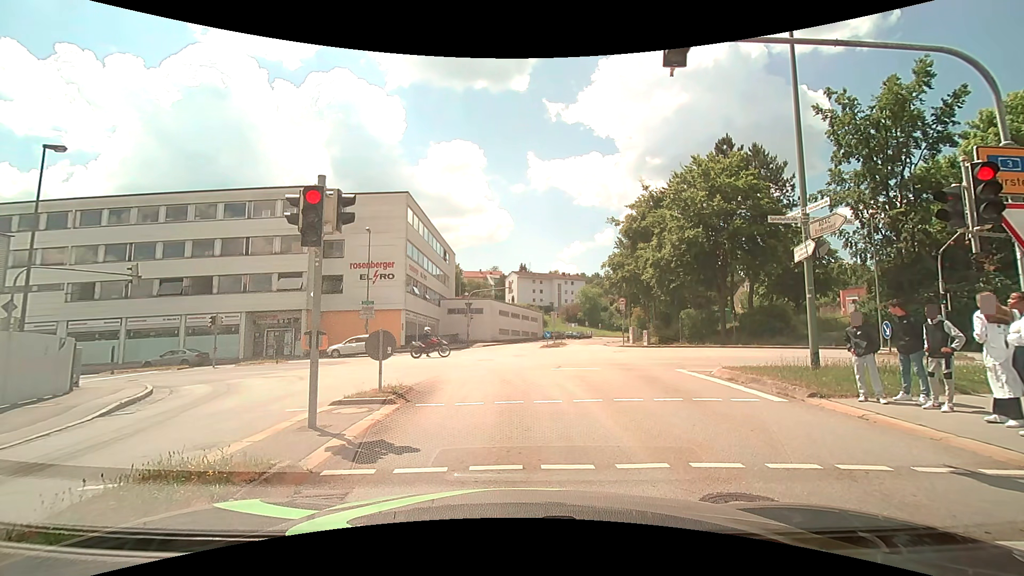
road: tertiary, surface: asphalt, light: Day
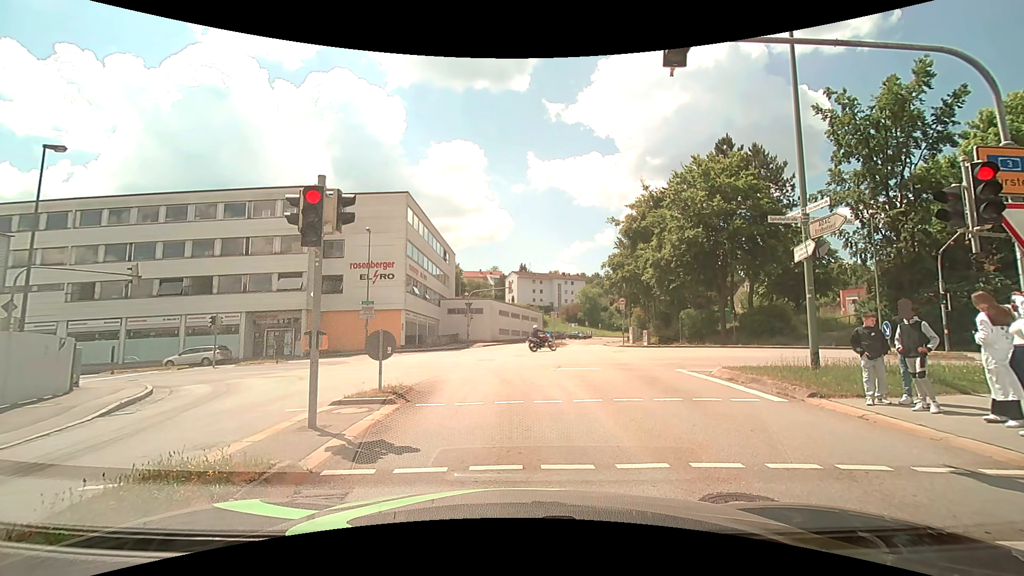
(0.0, 0.0) m; 0°
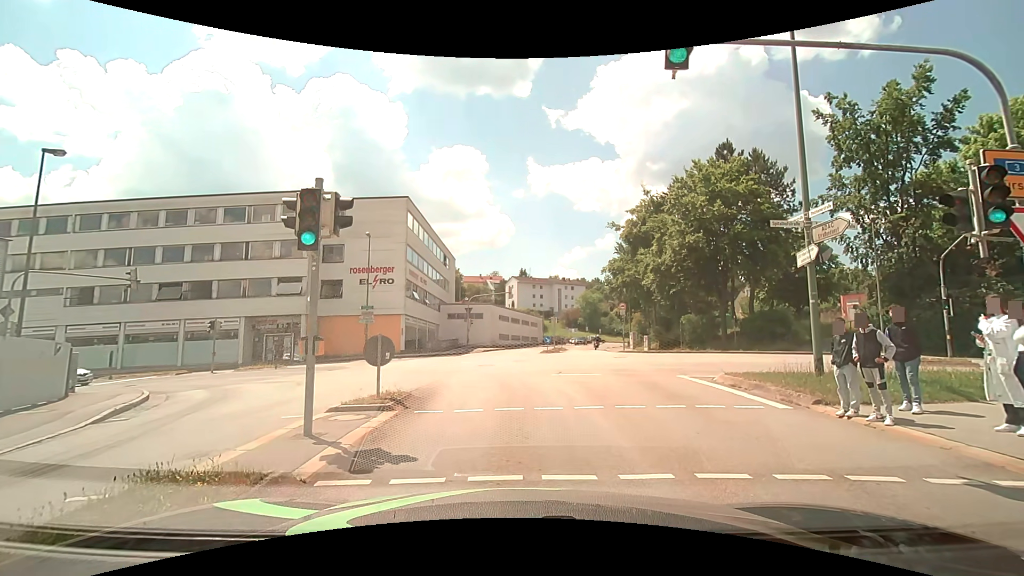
(0.0, +0.2) m; 0°
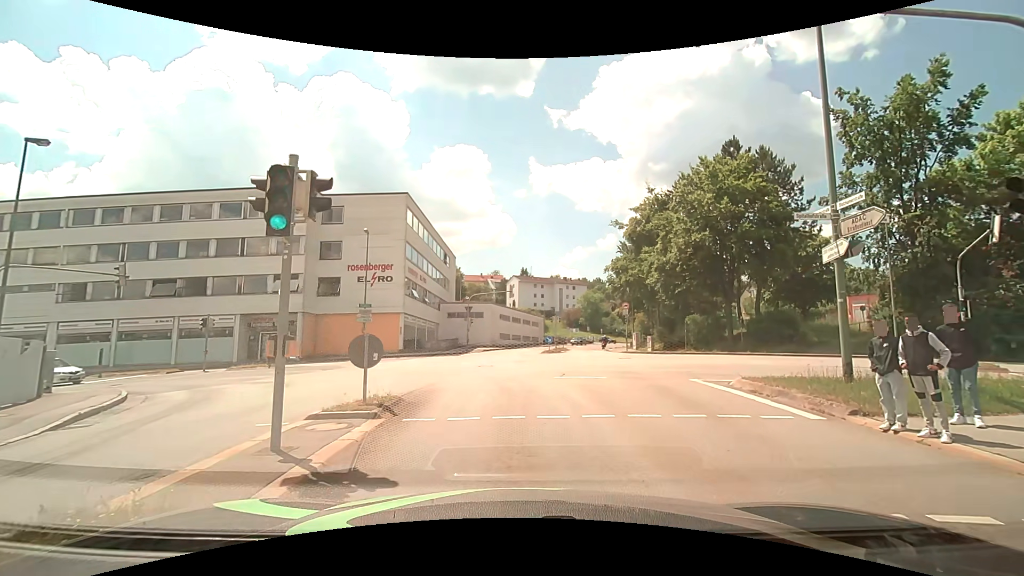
(0.0, +1.1) m; +1°
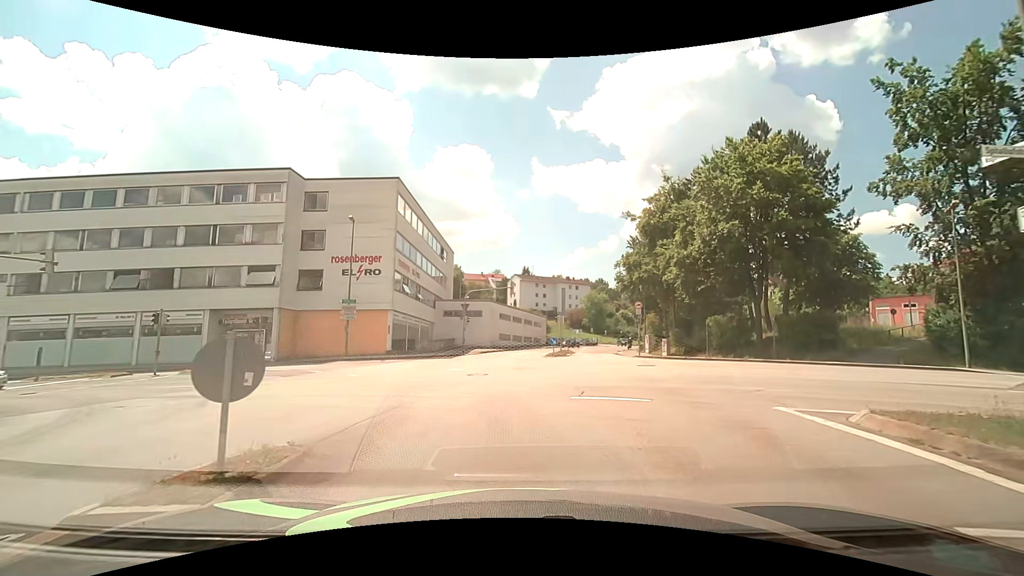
(-0.1, +4.5) m; 0°
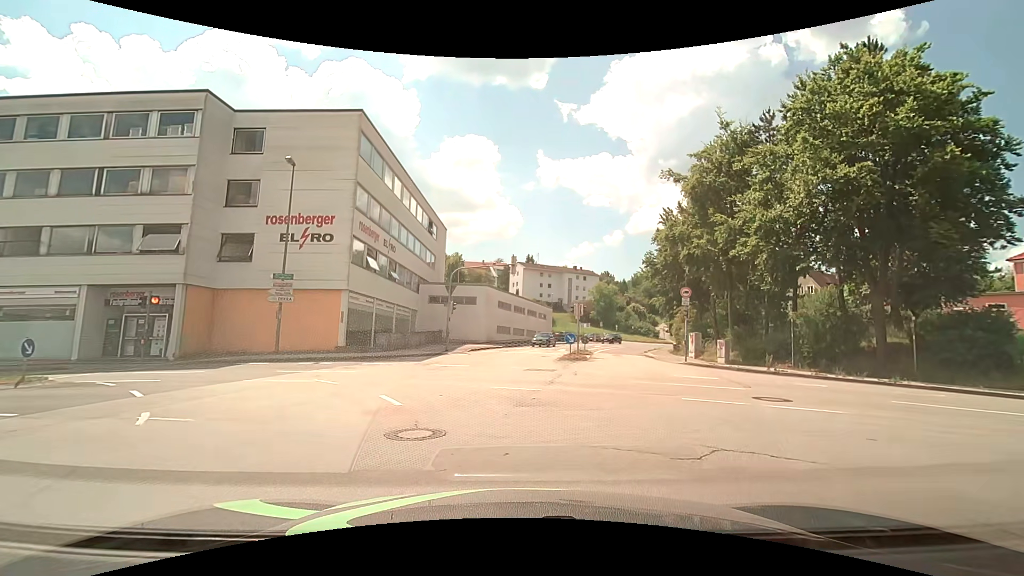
(-0.1, +10.5) m; -1°
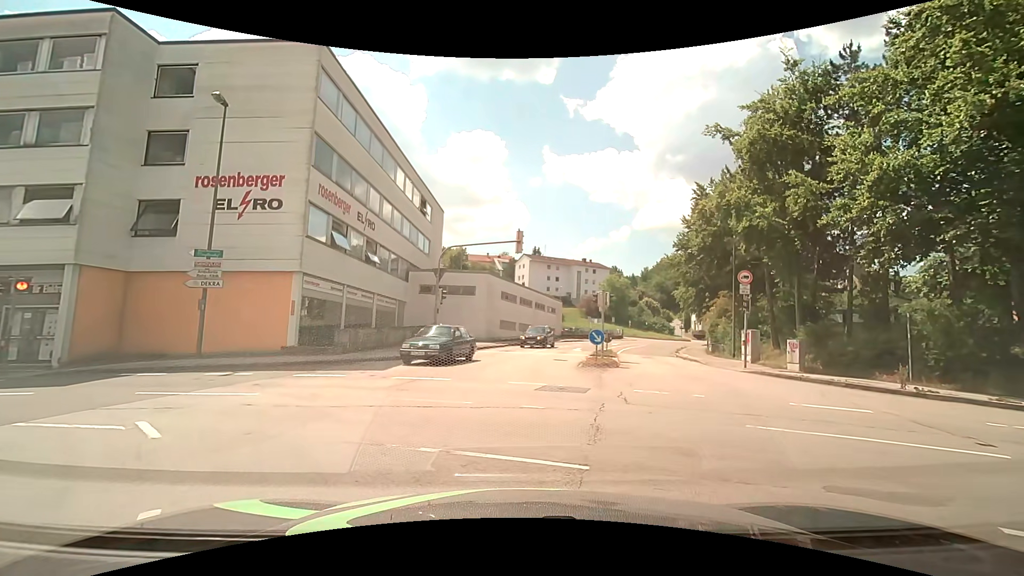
(0.0, +6.5) m; -2°
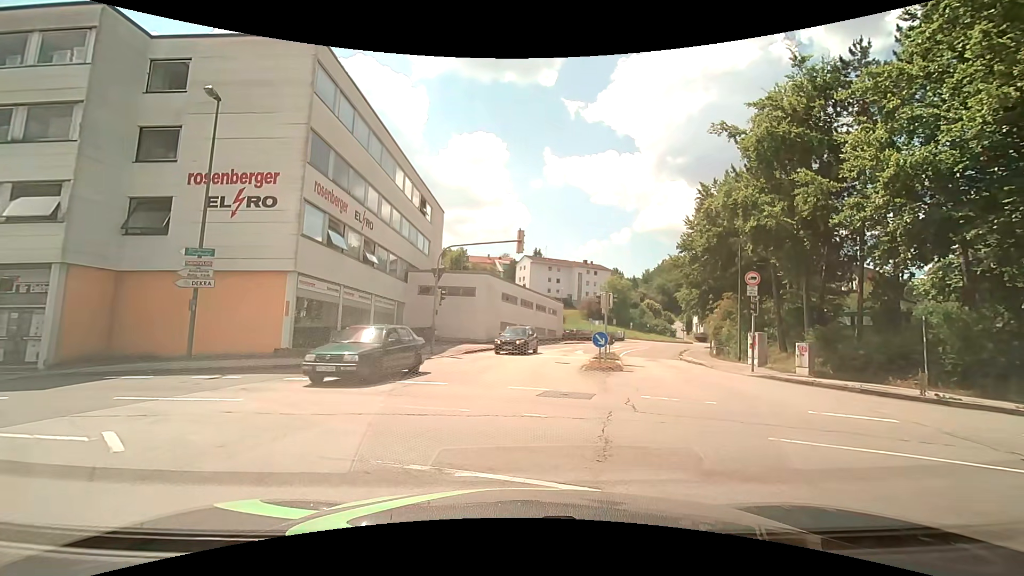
(0.0, +0.6) m; 0°
(-1, +10) (-9, +15) (-19, +17) (-29, +18) (-39, +18) (-49, +19) (-59, +20) (-69, +20) (-79, +23) (-87, +28) m
